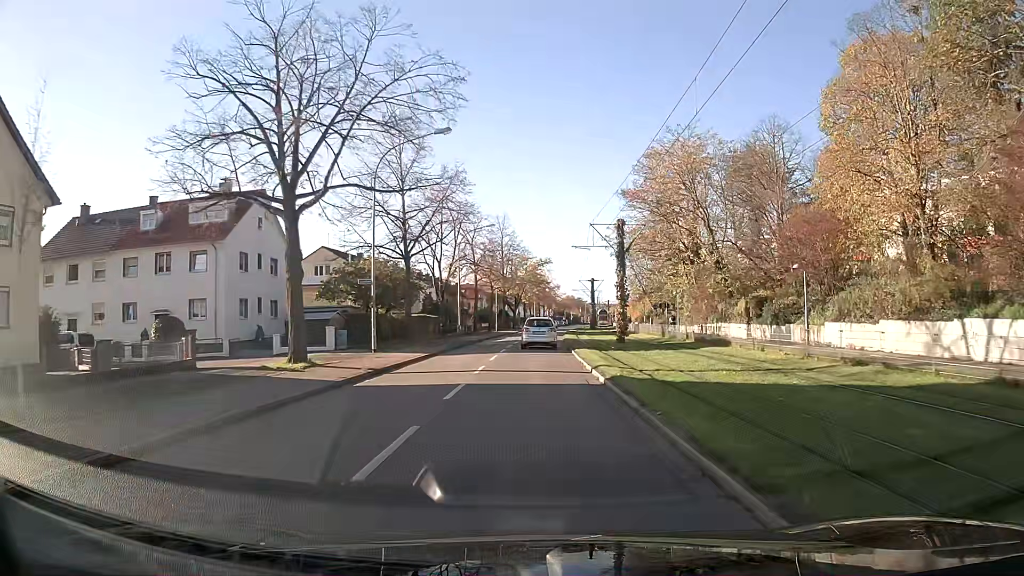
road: tertiary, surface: asphalt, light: Day
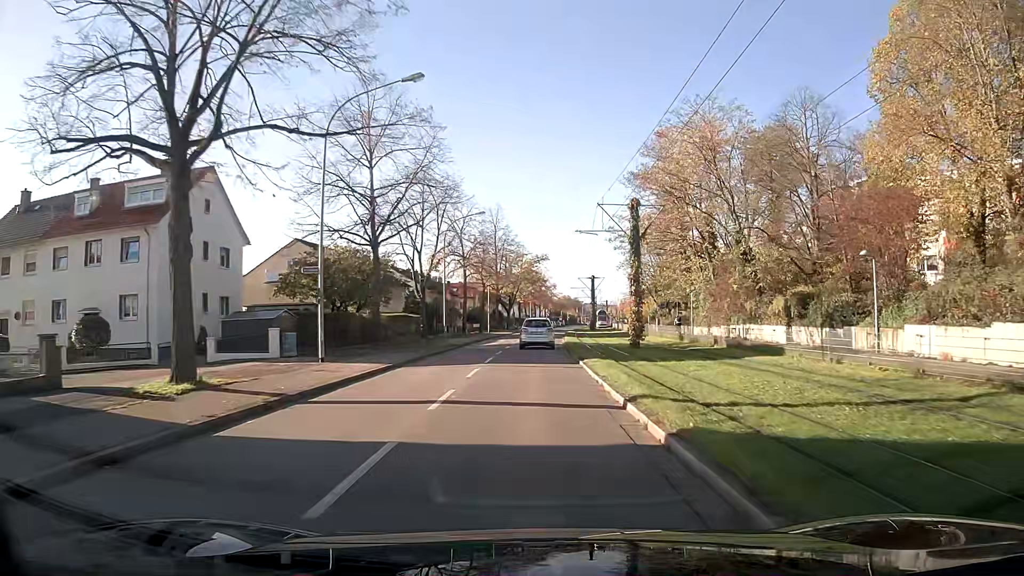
(0.0, +7.1) m; 0°
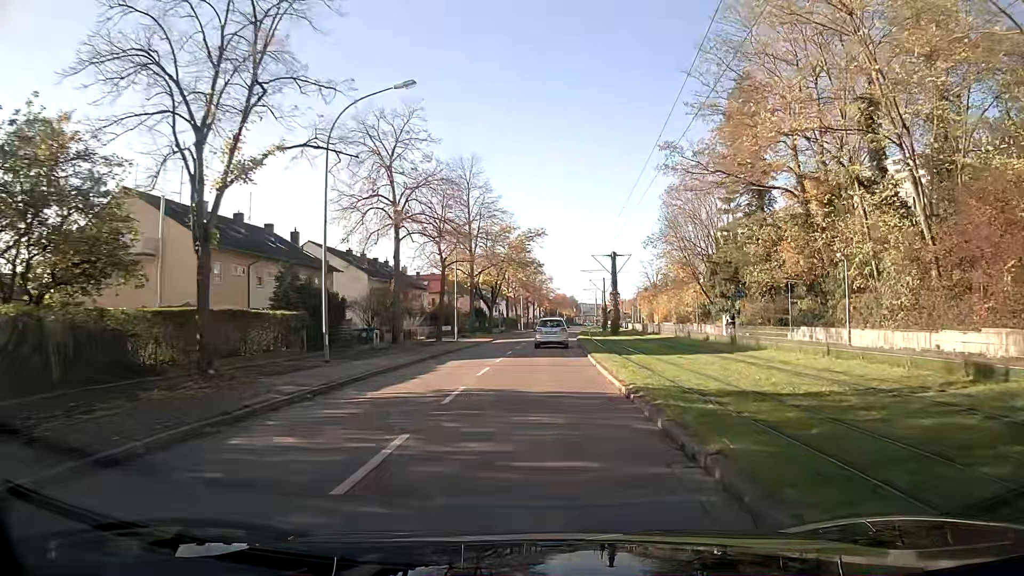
(+0.2, +29.1) m; +1°
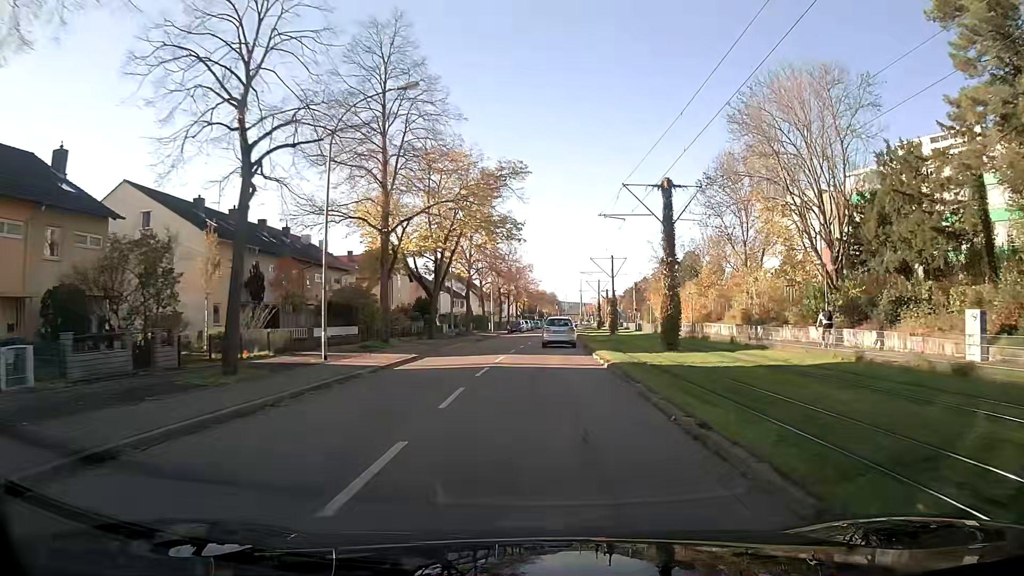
(+0.4, +30.1) m; +2°
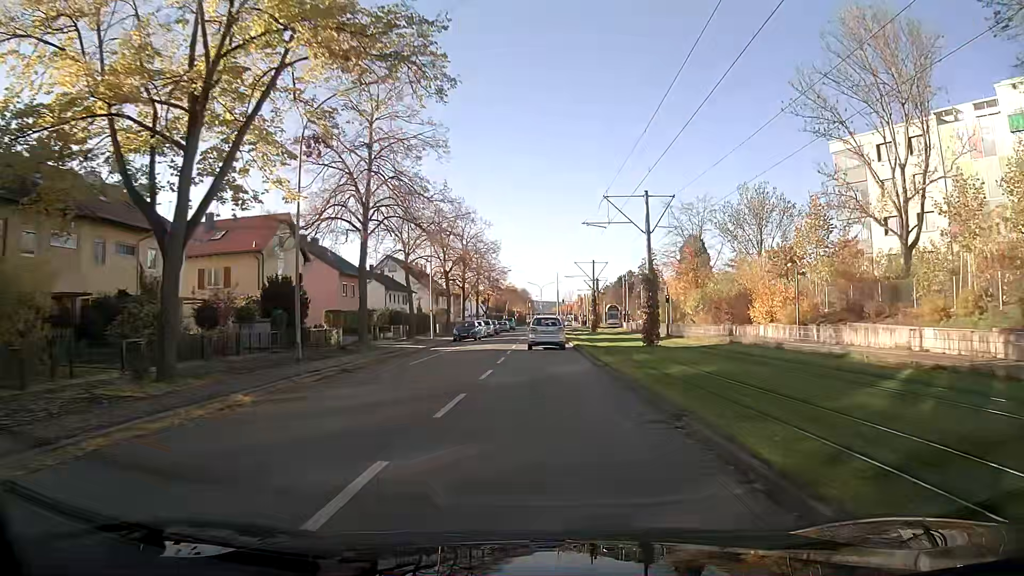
(+0.6, +30.6) m; +2°
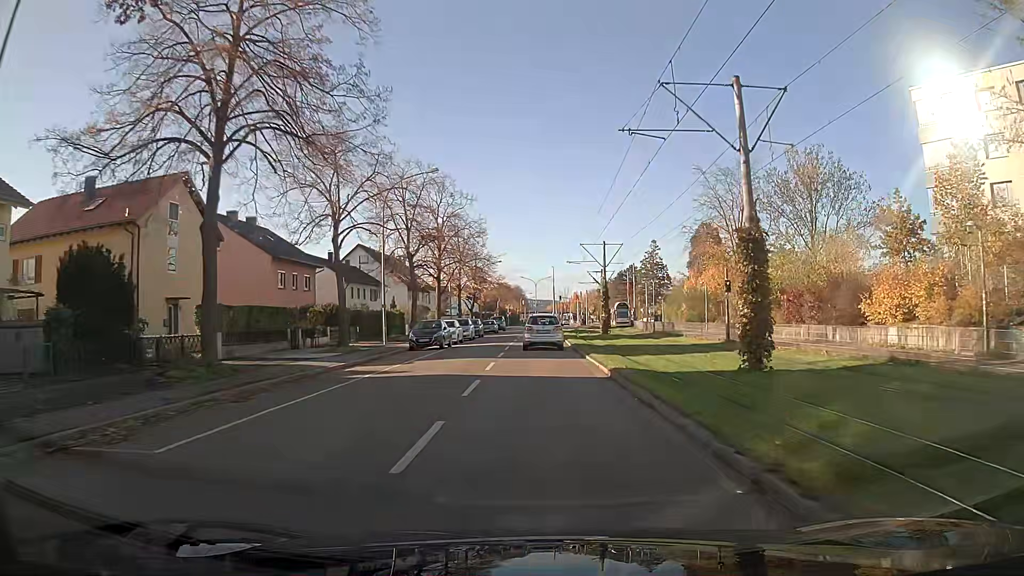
(+0.1, +15.2) m; +1°
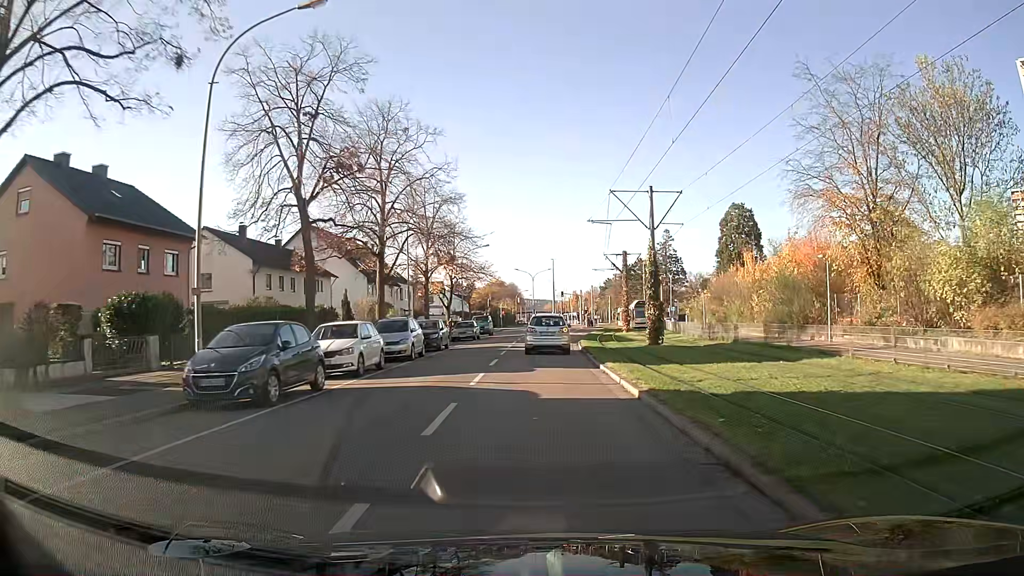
(0.0, +21.5) m; 0°
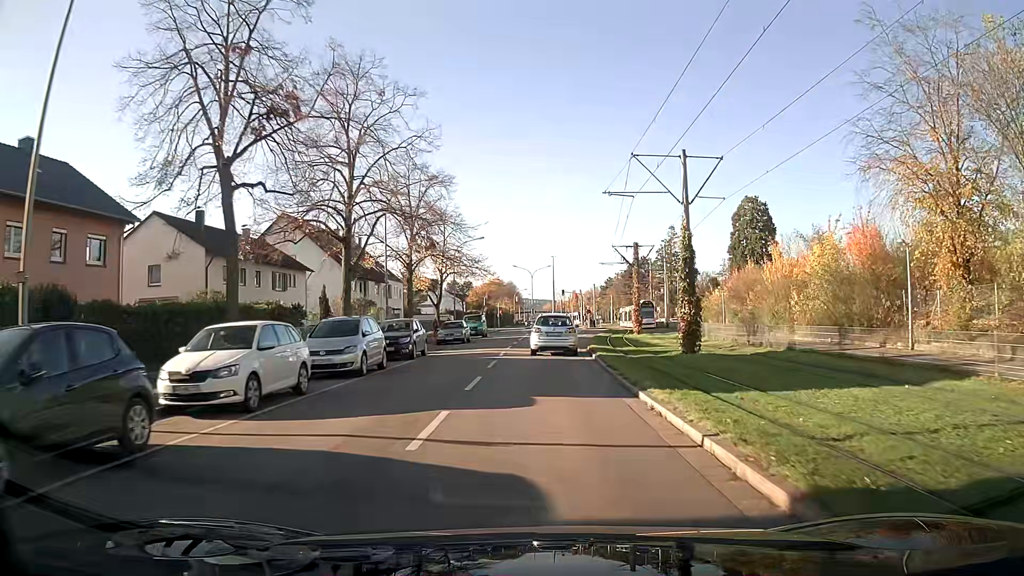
(0.0, +6.8) m; 0°
